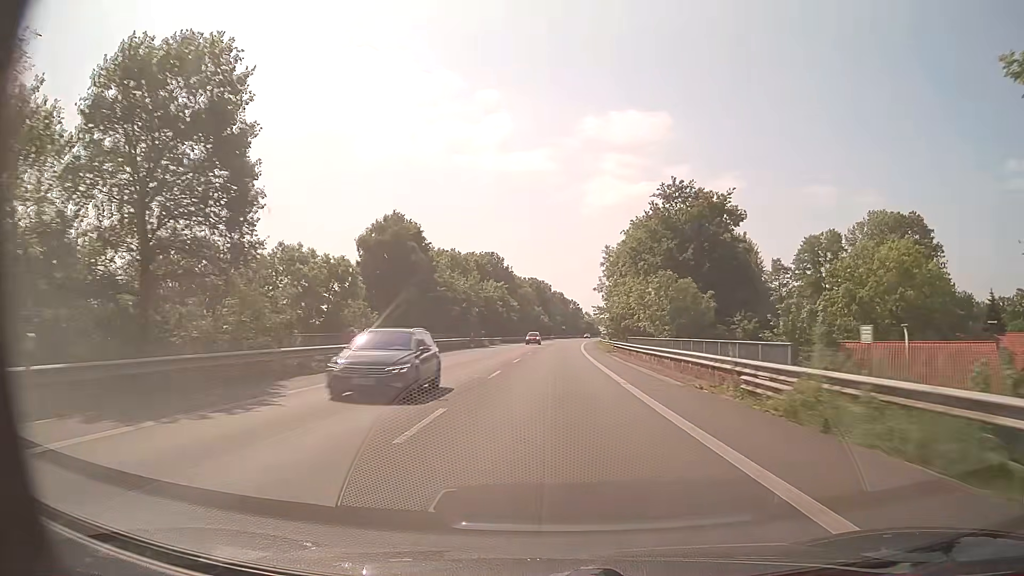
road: primary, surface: asphalt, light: Day
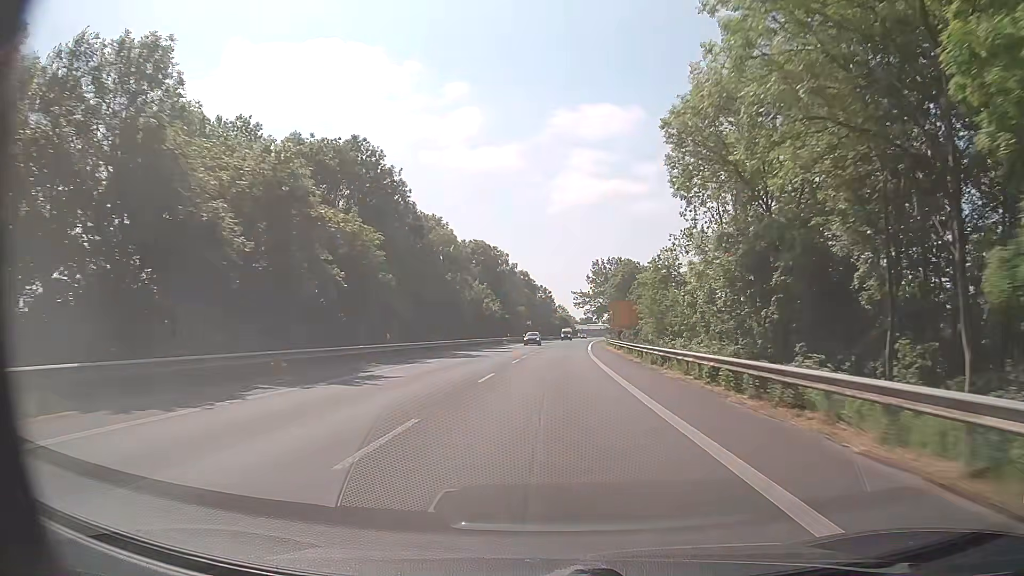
(+1.8, +74.4) m; +3°
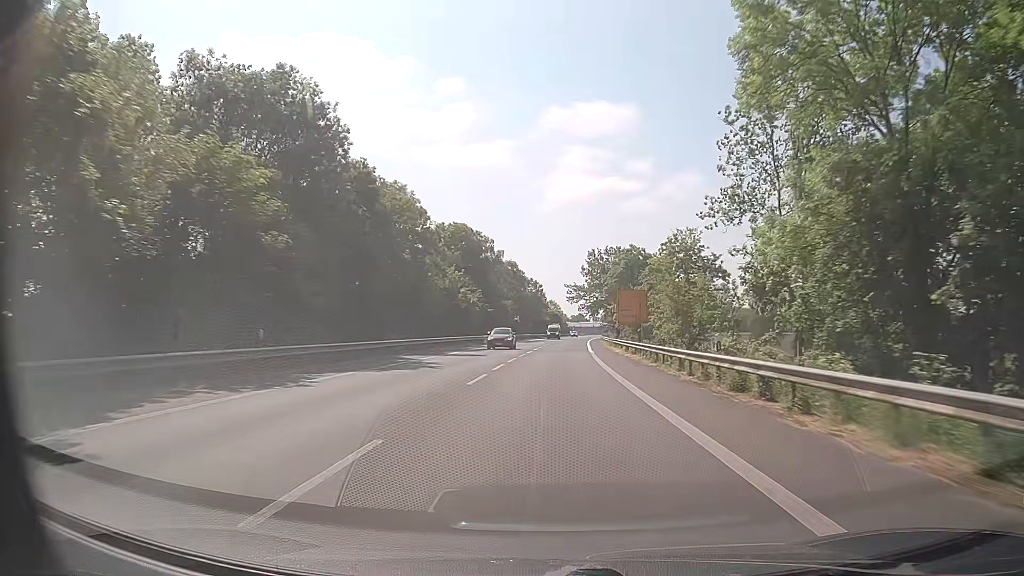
(+0.1, +14.3) m; +1°
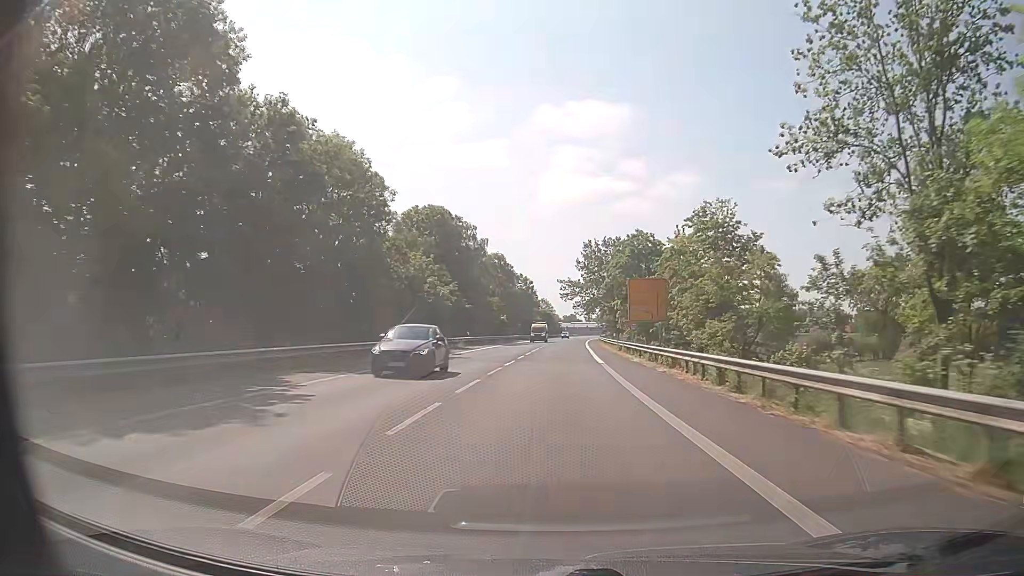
(+0.1, +14.0) m; +1°
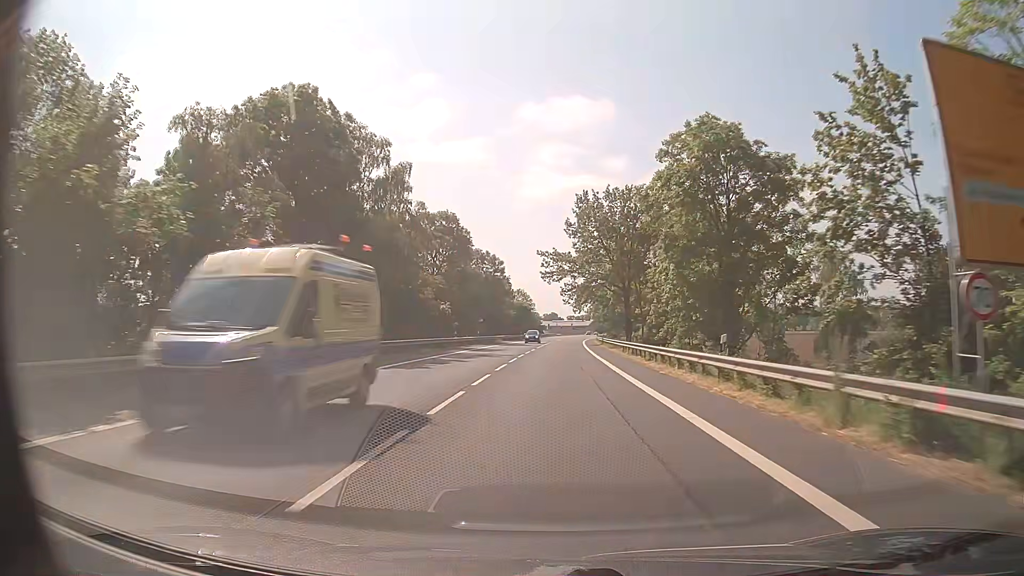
(+0.8, +40.5) m; +2°
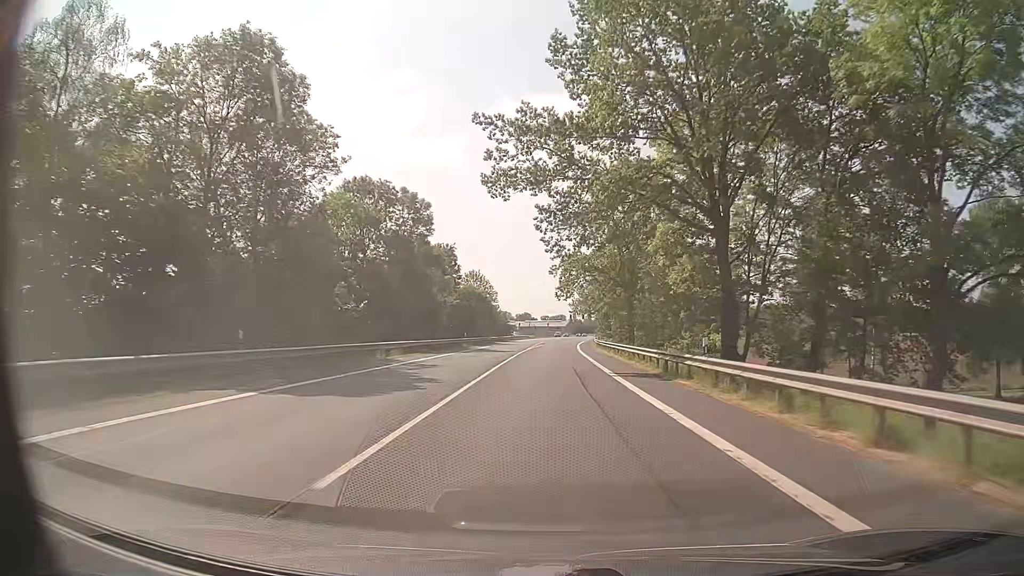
(+0.8, +49.4) m; +2°
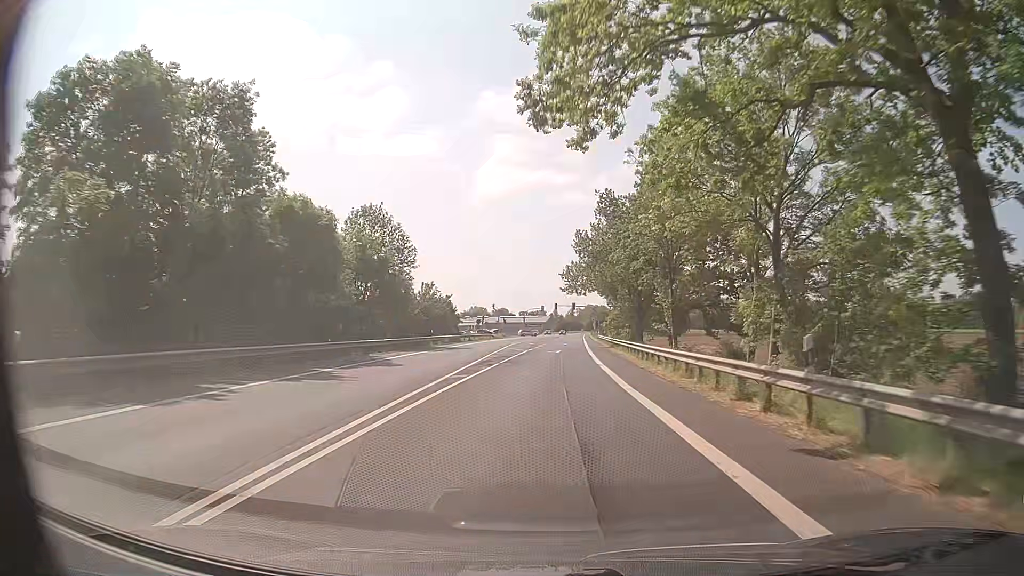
(+0.8, +56.5) m; +2°
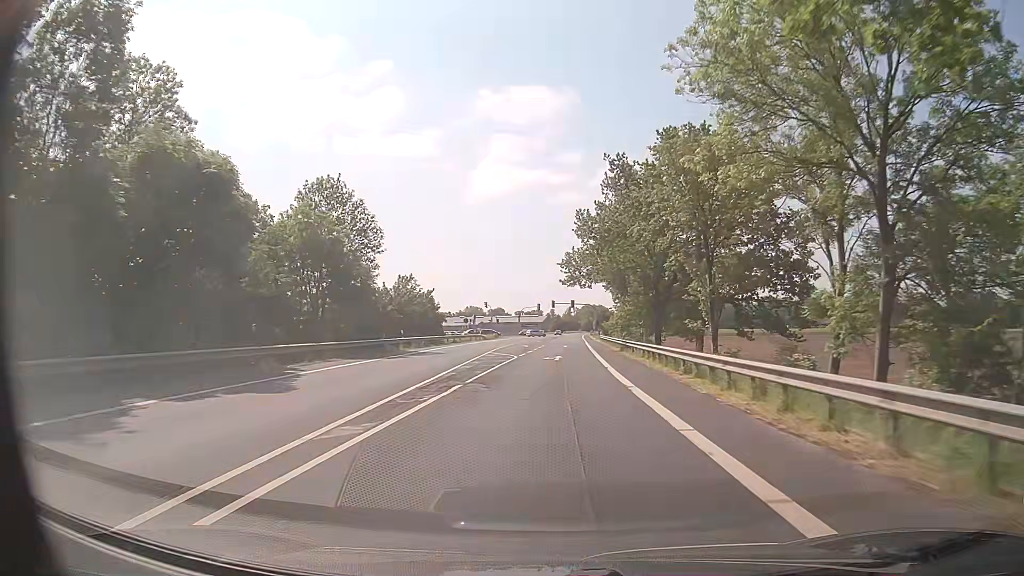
(+0.1, +10.5) m; 0°
(0, +10) (0, +20) (+1, +30) (+1, +40) (+1, +50) (+2, +60) (+2, +70) (+3, +80) (+3, +90) (+4, +100) m
